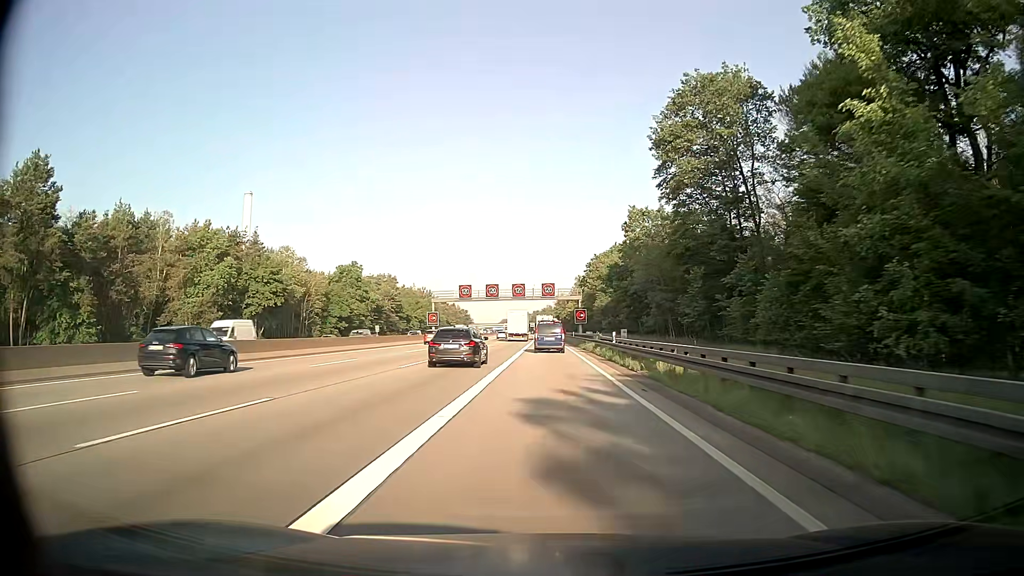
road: motorway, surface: asphalt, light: Day
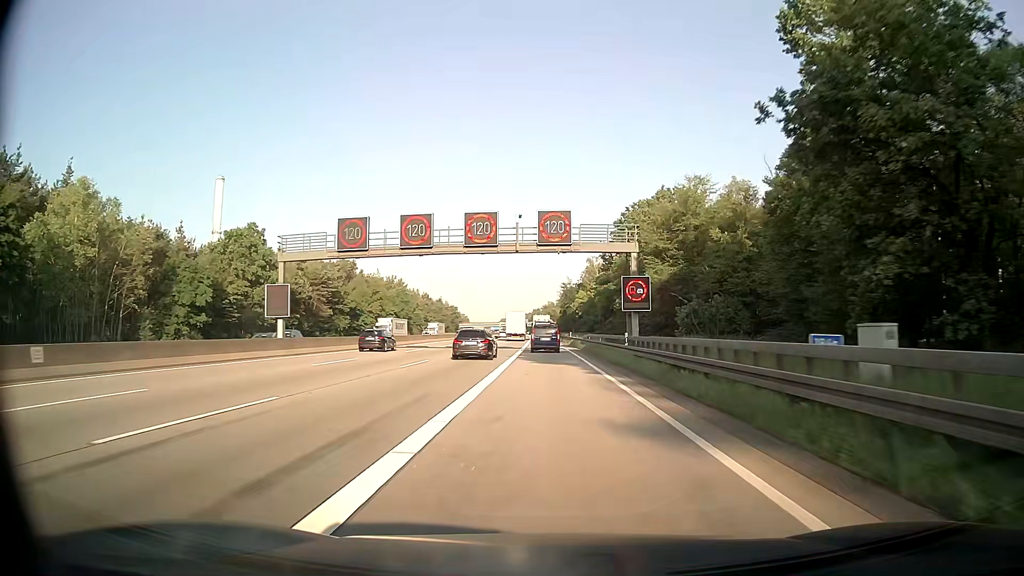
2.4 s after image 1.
(-0.1, +53.9) m; 0°
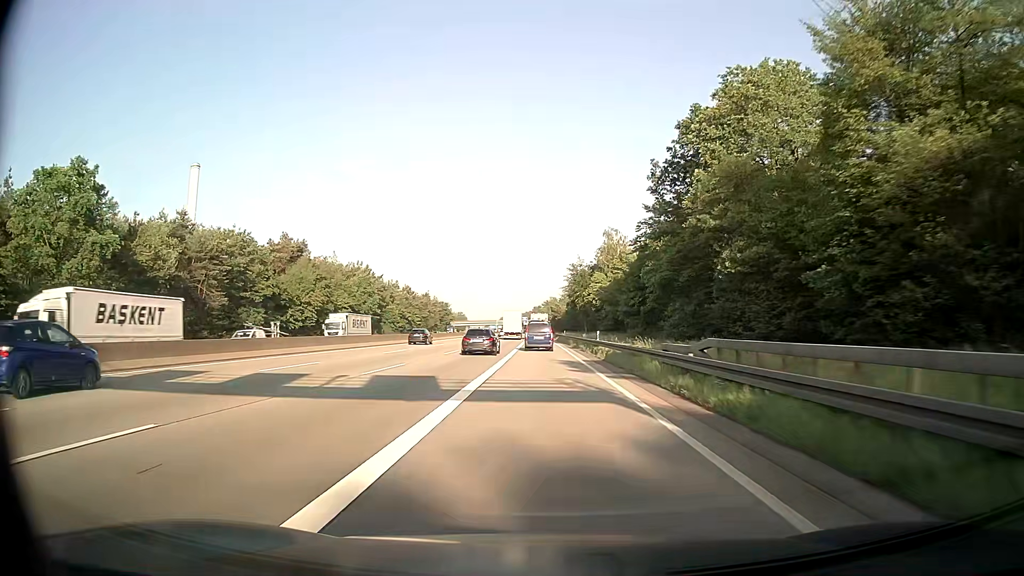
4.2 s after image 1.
(0.0, +40.8) m; 0°
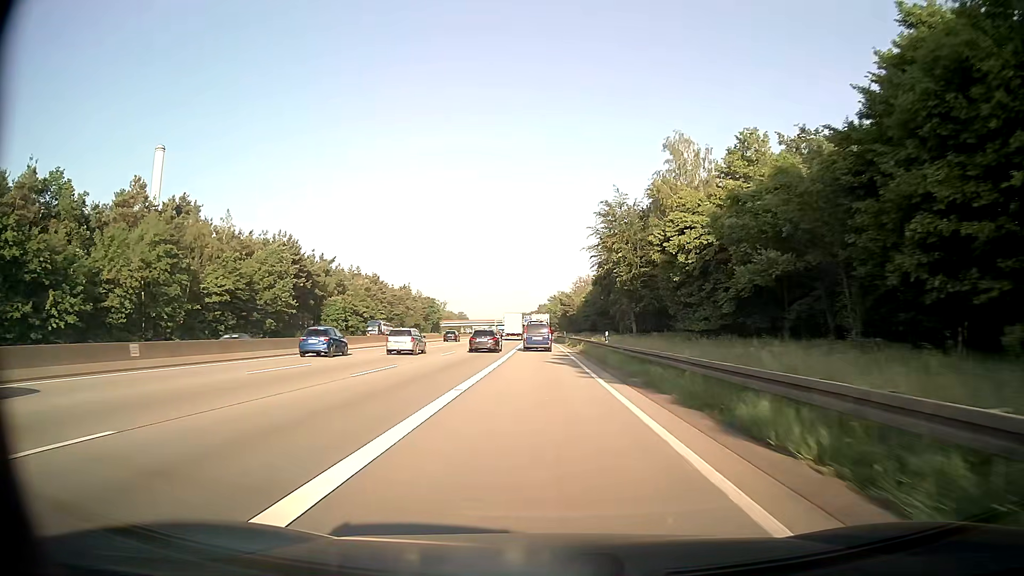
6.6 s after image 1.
(-0.1, +54.9) m; 0°
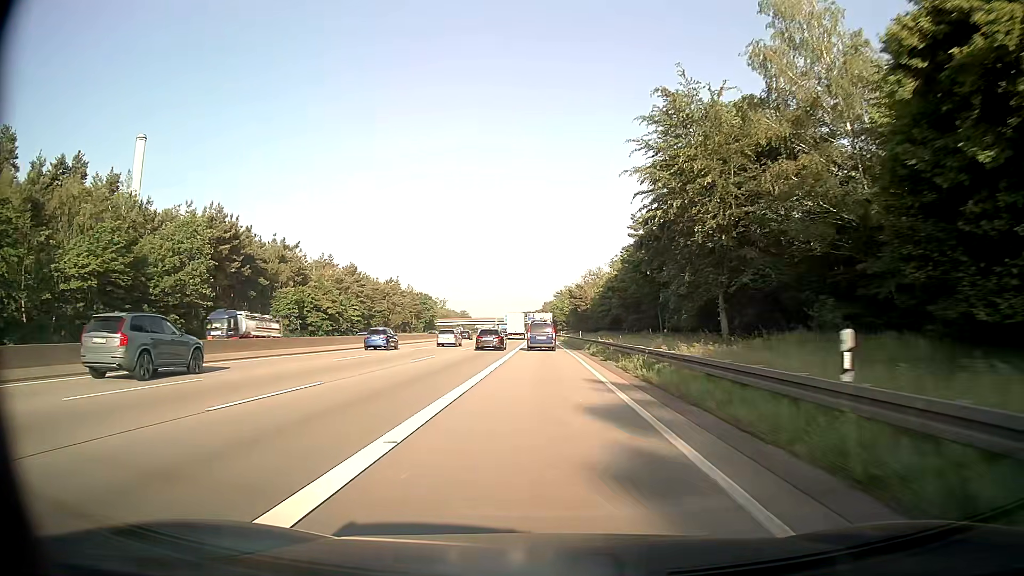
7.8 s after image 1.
(-0.1, +27.4) m; 0°
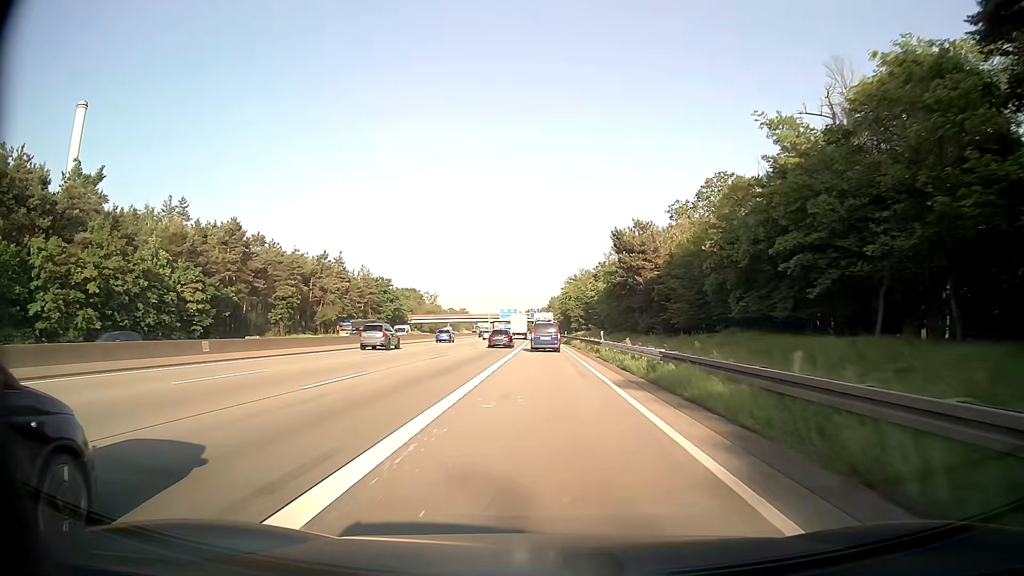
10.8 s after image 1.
(-0.4, +68.1) m; -1°
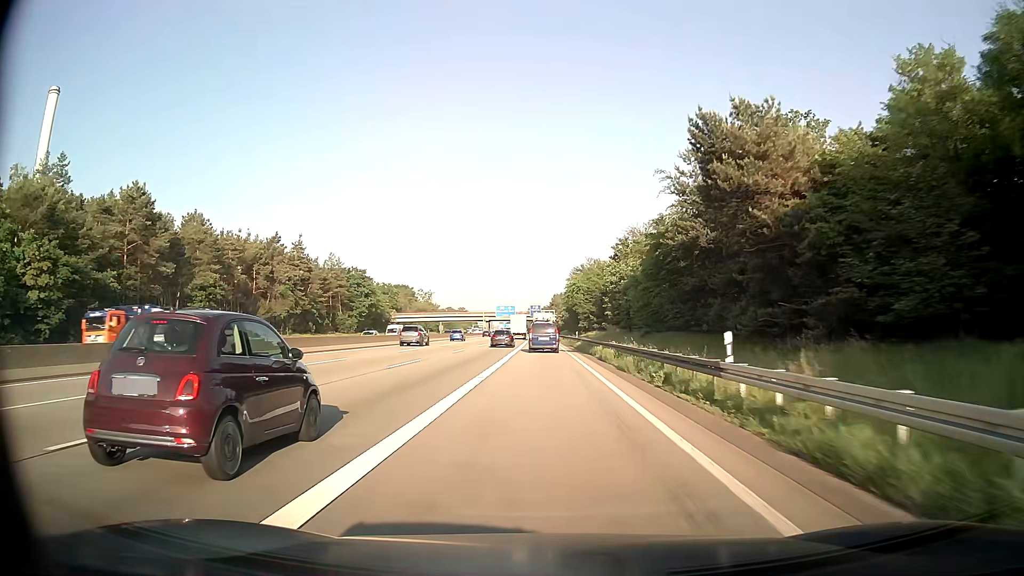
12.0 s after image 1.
(0.0, +27.0) m; 0°
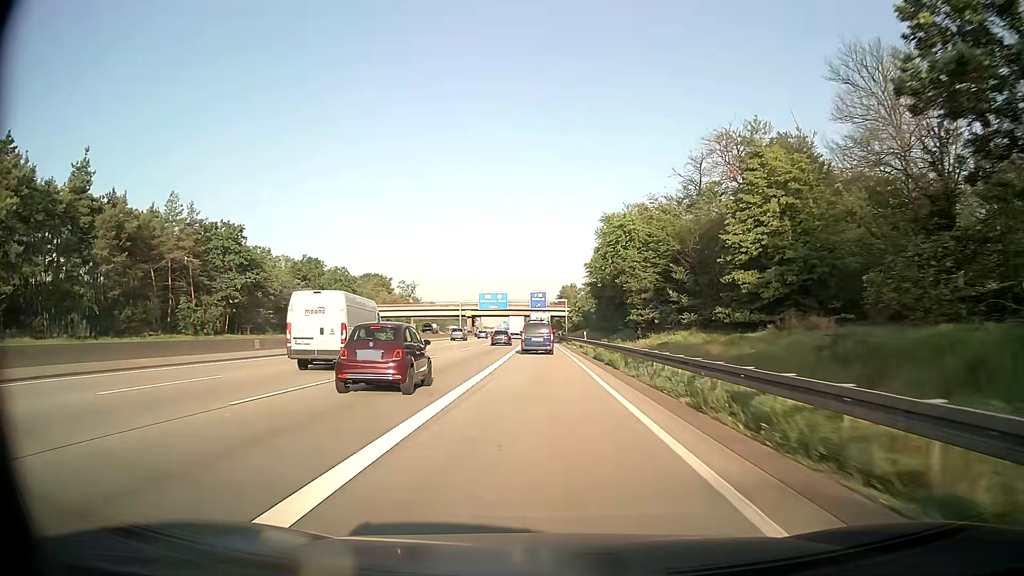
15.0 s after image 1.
(-0.5, +67.1) m; -1°
(0, +10) (0, +20) (0, +30) (0, +40) (0, +50) (0, +60) (0, +70) (-1, +80) (-1, +90) (-1, +100) m
